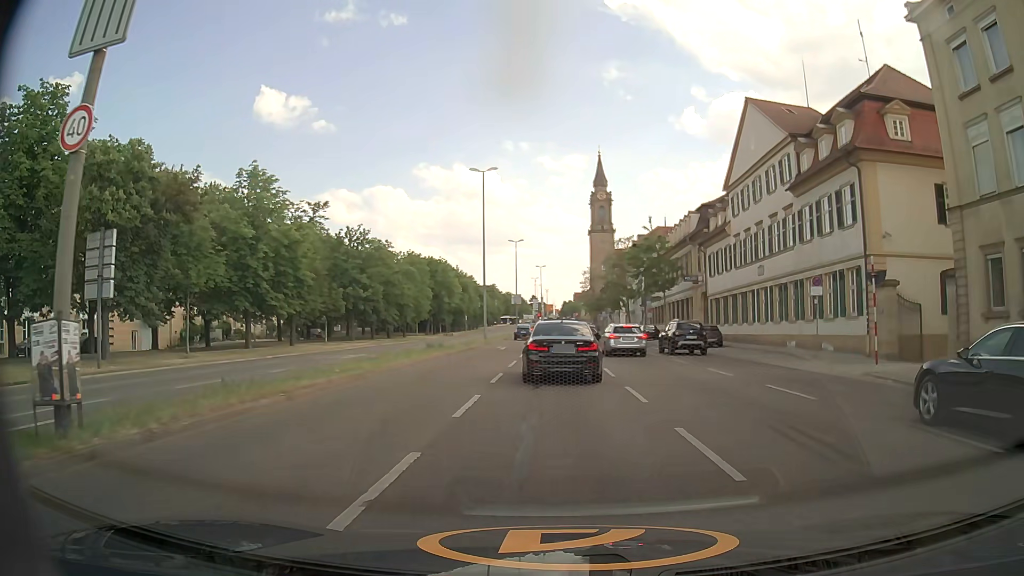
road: primary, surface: asphalt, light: Day
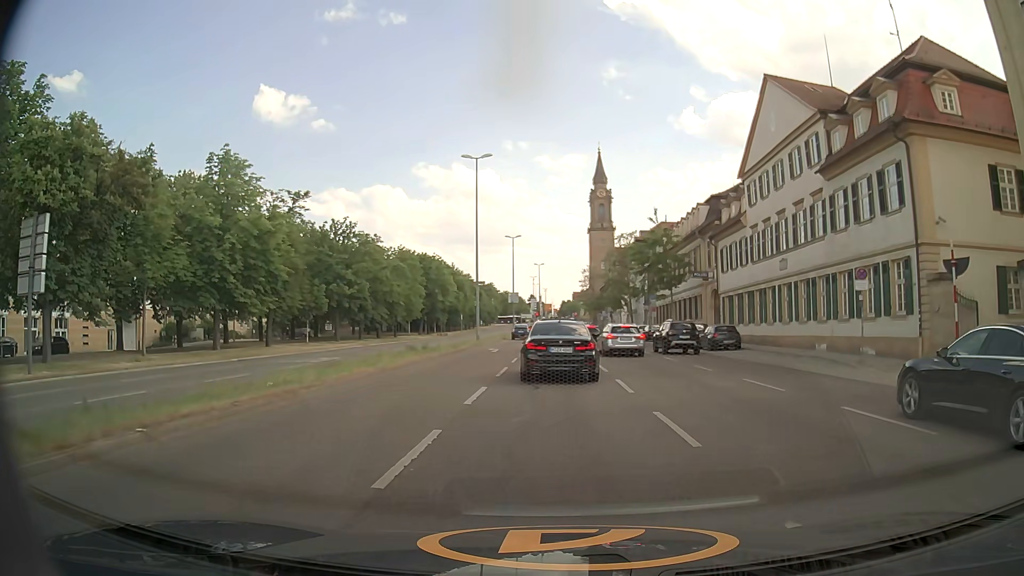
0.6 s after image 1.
(0.0, +4.5) m; +1°
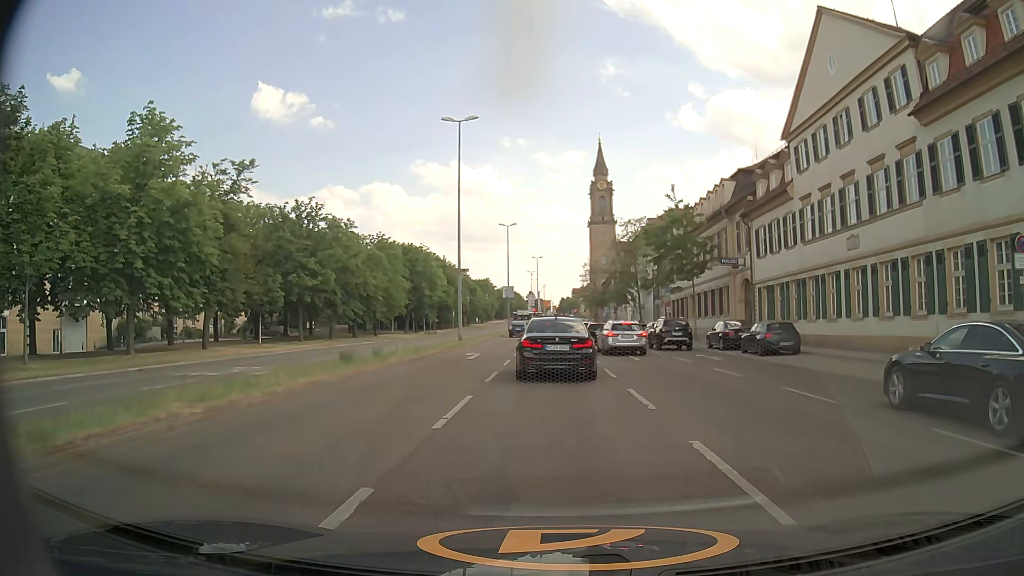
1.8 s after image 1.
(0.0, +9.3) m; 0°
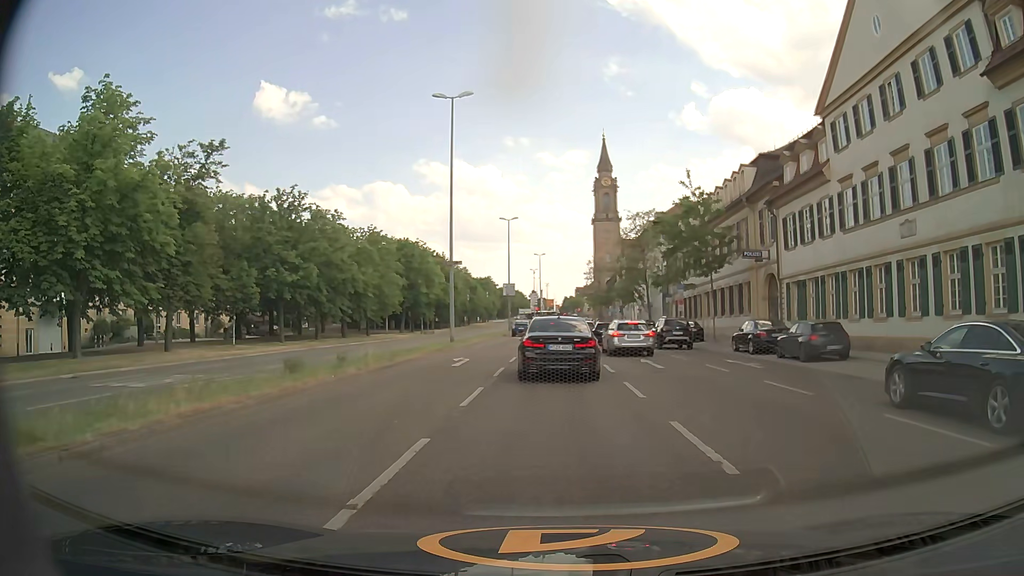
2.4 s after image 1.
(0.0, +4.6) m; 0°
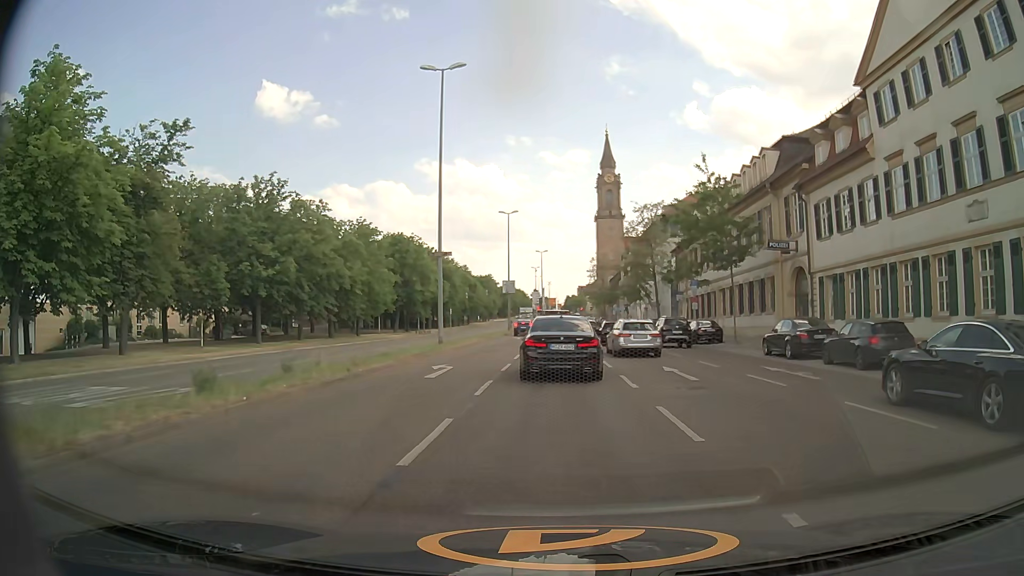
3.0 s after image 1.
(0.0, +4.5) m; 0°
